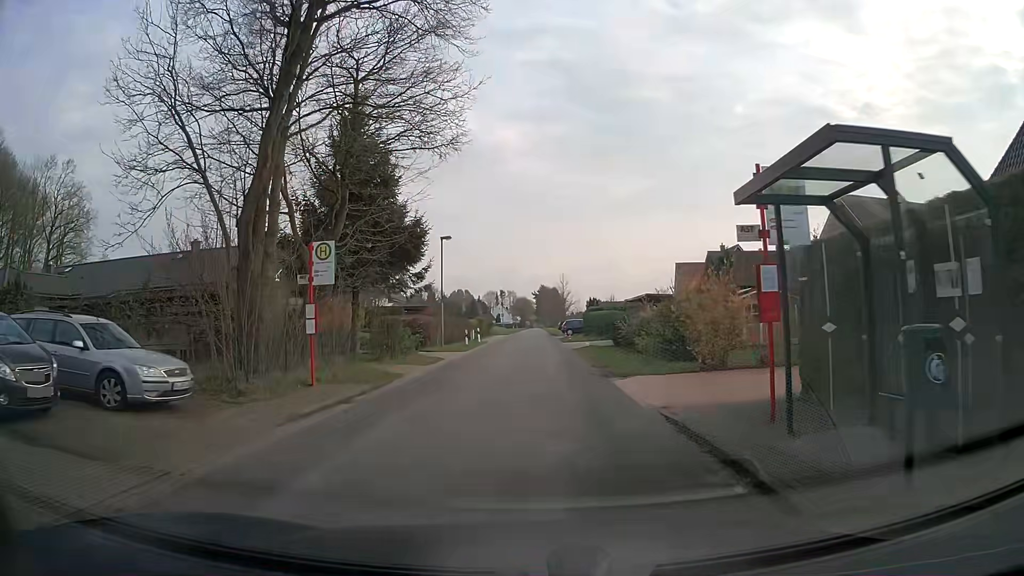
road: unclassified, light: Day
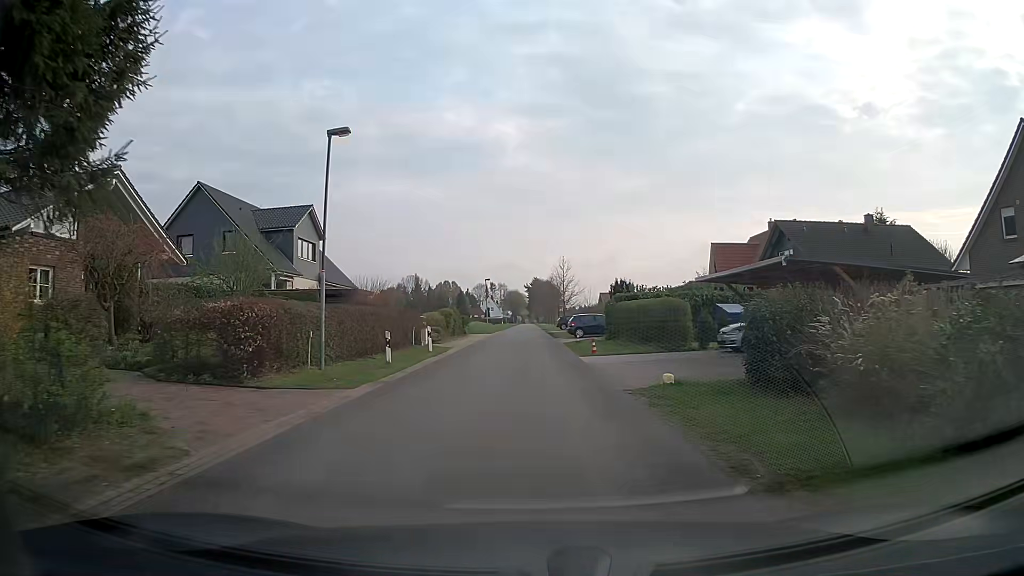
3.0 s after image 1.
(-0.2, +20.8) m; -1°
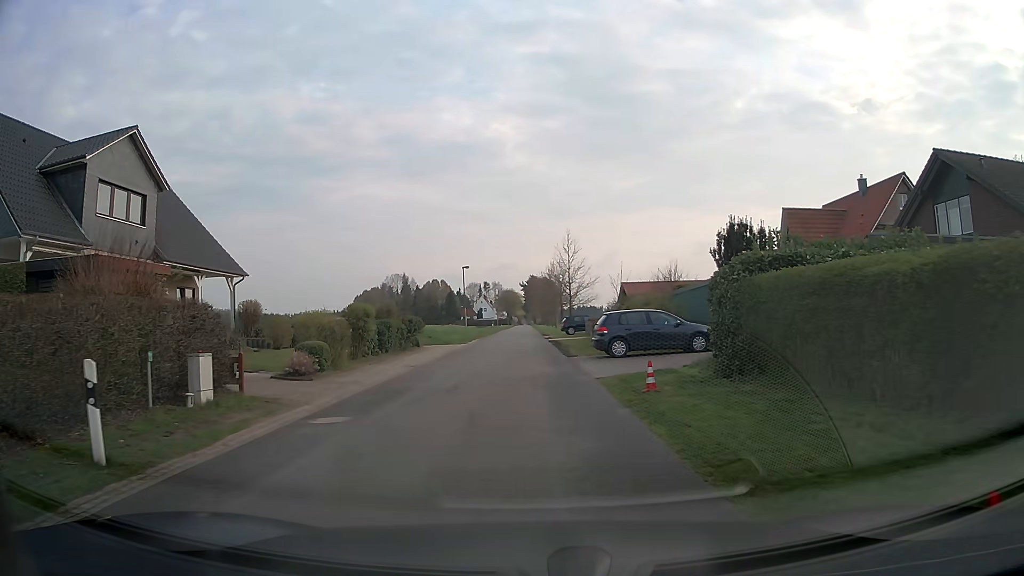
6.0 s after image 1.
(+0.5, +21.6) m; +1°
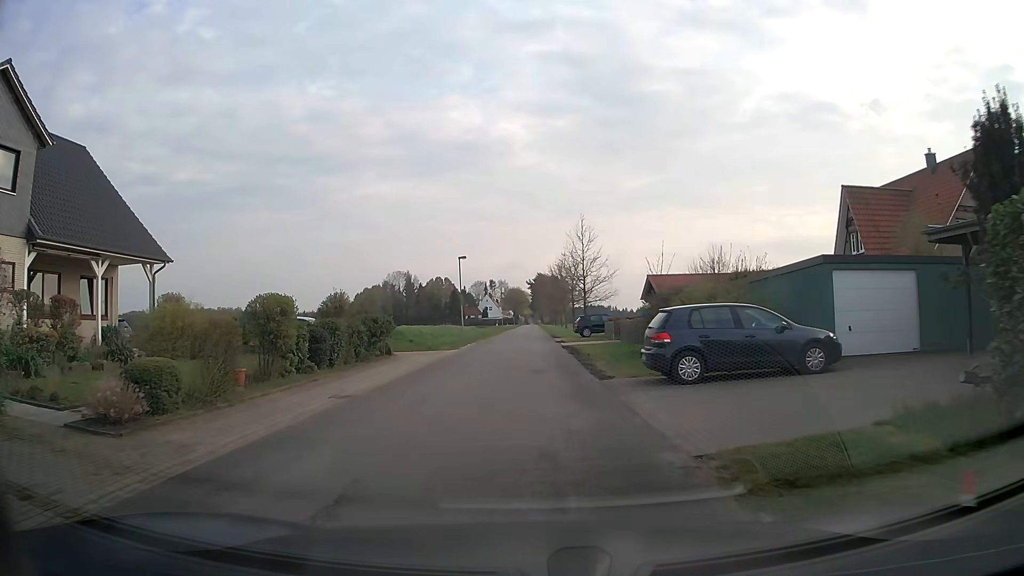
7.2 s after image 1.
(0.0, +8.8) m; 0°
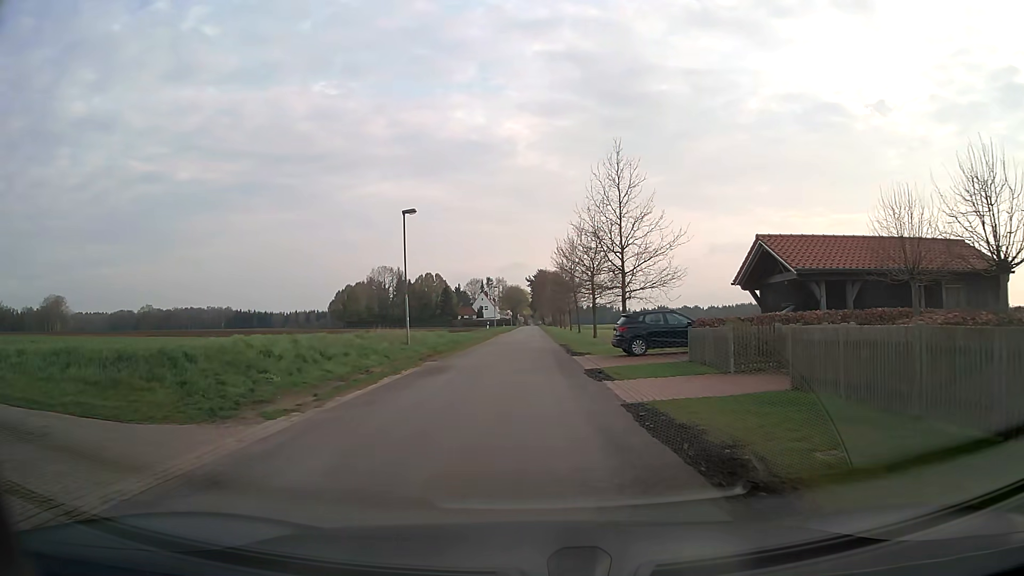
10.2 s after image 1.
(0.0, +22.2) m; 0°
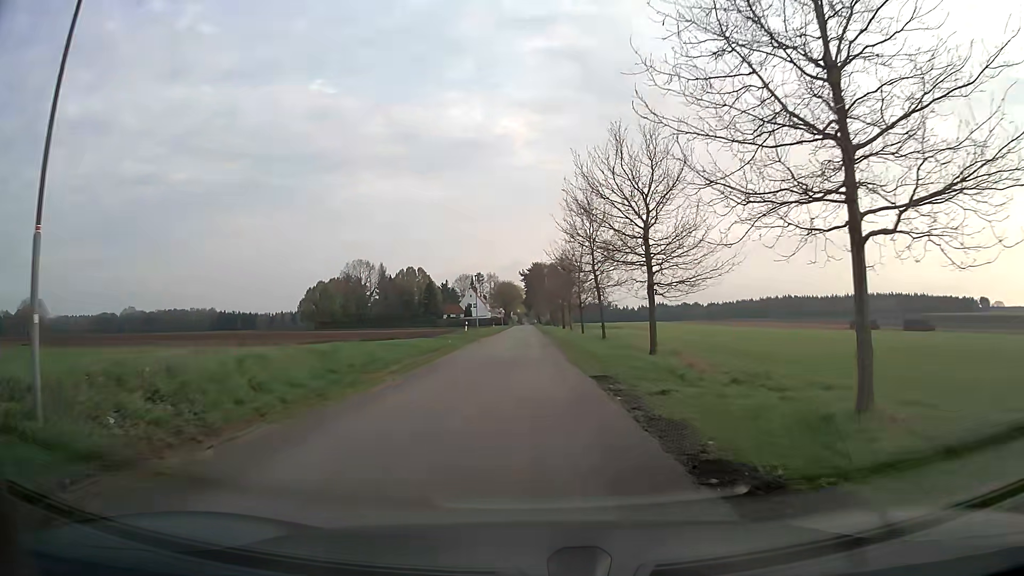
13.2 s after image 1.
(+0.1, +22.4) m; +1°
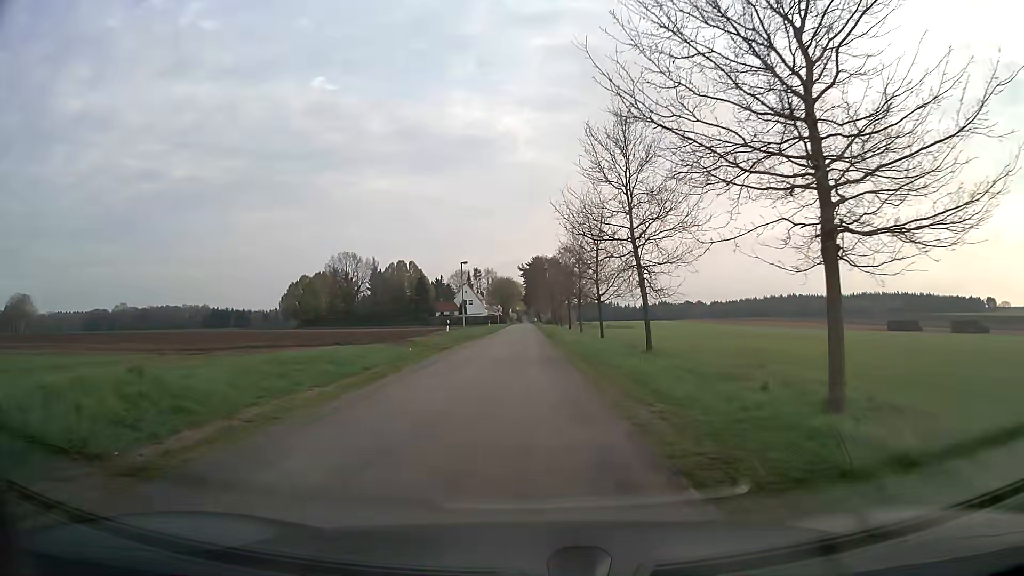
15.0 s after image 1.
(0.0, +13.5) m; 0°
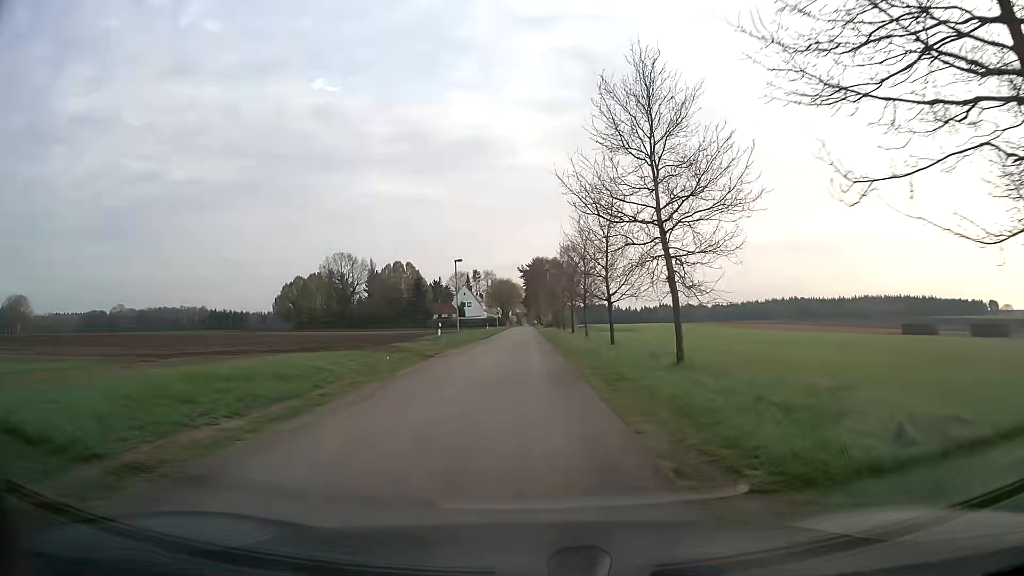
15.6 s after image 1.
(0.0, +4.5) m; 0°
(0, +10) (0, +20) (0, +30) (0, +40) (0, +50) (0, +60) (0, +70) (0, +80) (0, +90) (0, +100) m
